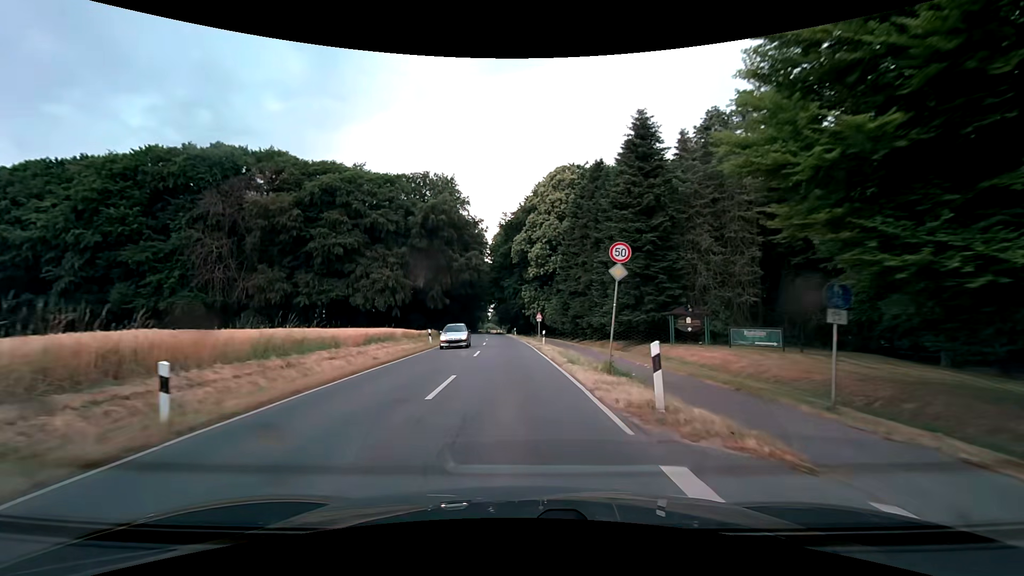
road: secondary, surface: asphalt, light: Day
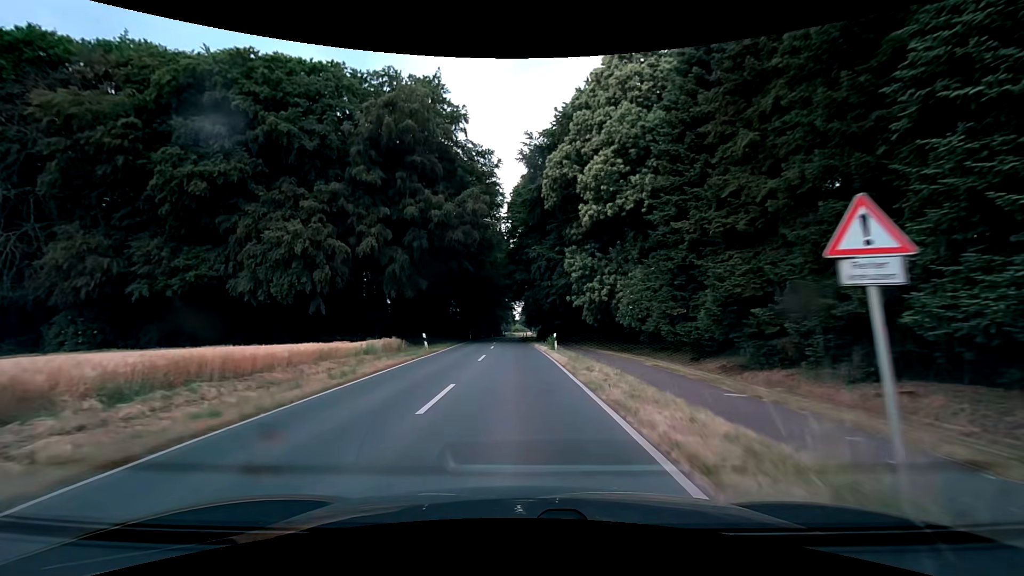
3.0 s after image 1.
(-1.0, +37.9) m; -3°
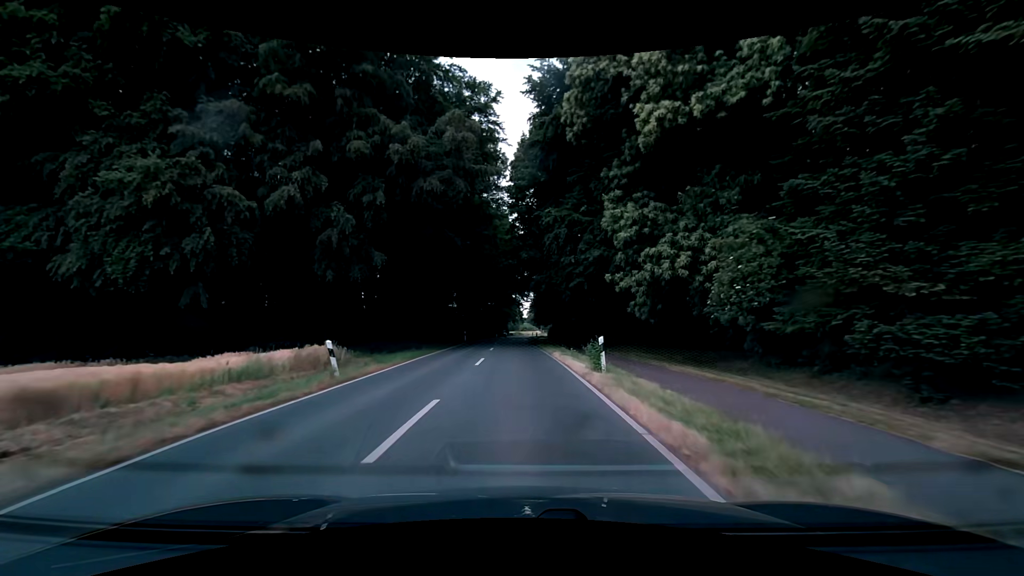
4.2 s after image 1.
(-0.2, +15.3) m; -1°
(0, +10) (0, +20) (0, +30) (-1, +40) (-1, +50) (-1, +60) (-1, +70) (-1, +80) (-1, +90) (-1, +100) m
